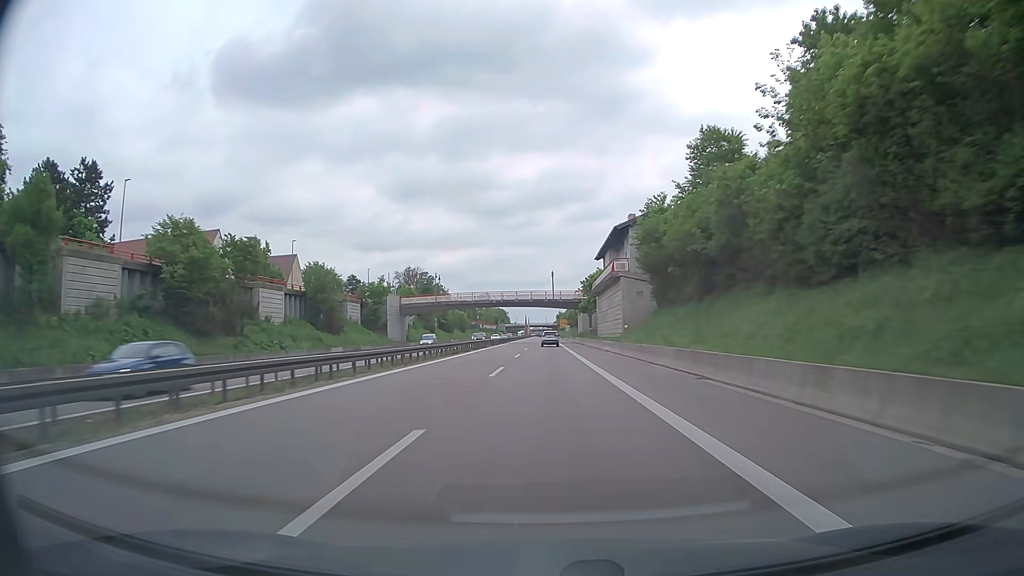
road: trunk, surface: asphalt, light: Day
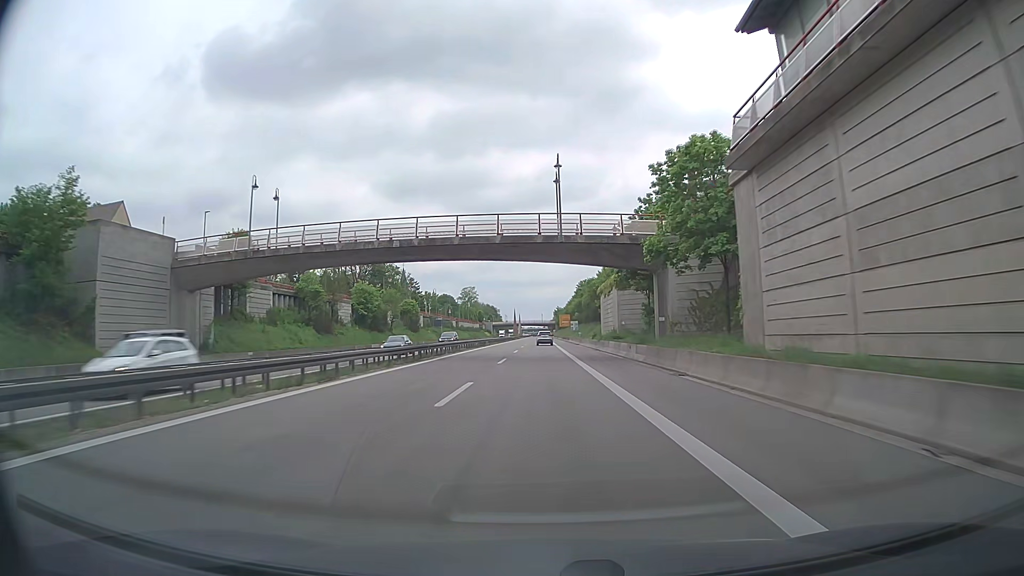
(+0.4, +63.0) m; +1°
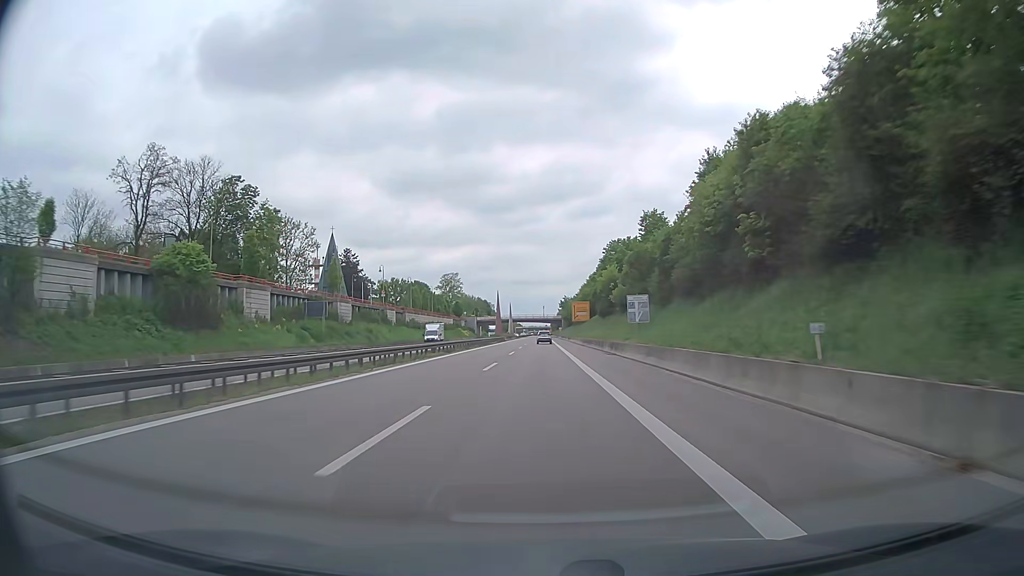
(-0.3, +78.3) m; 0°
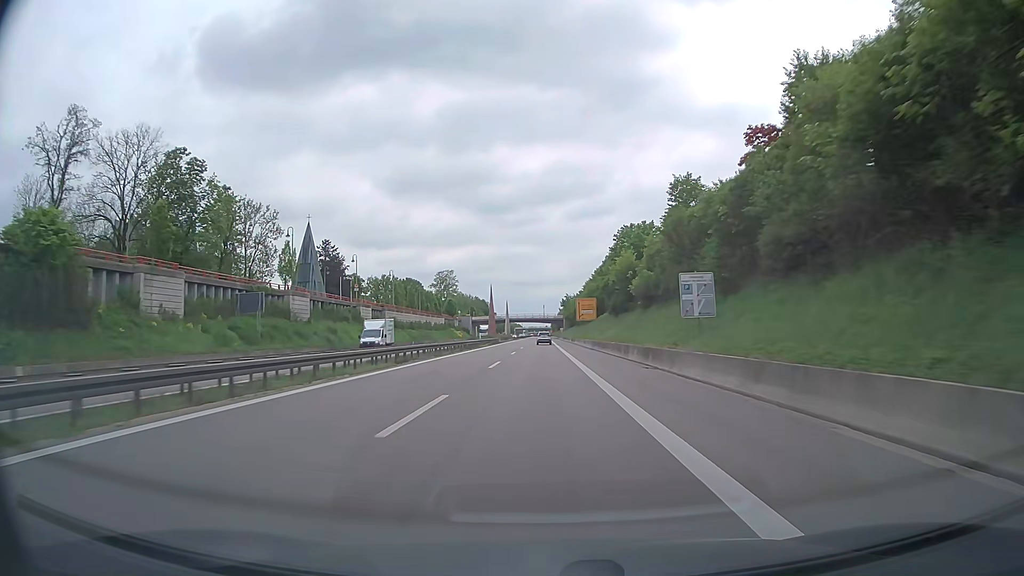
(0.0, +15.6) m; 0°
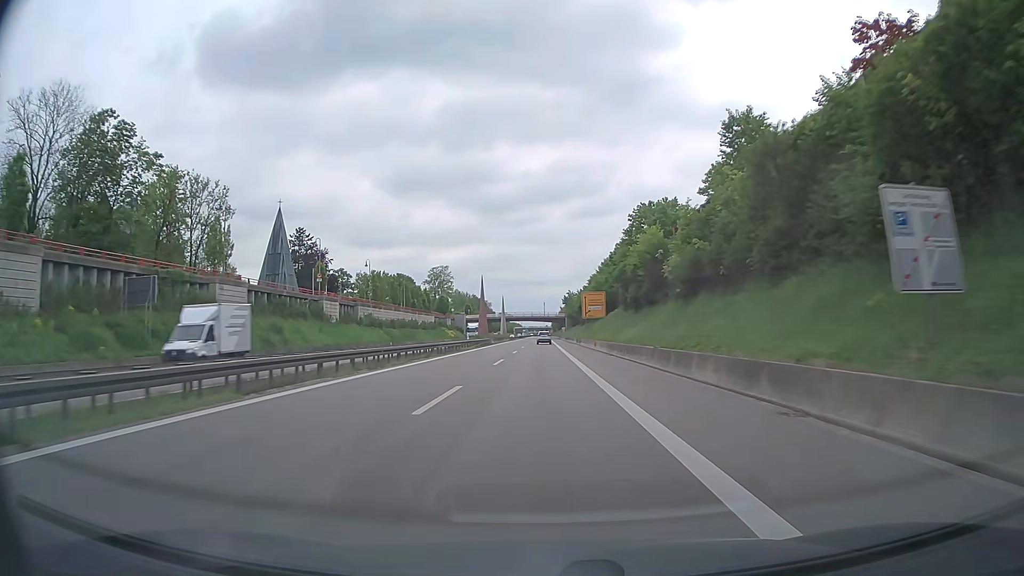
(+0.1, +15.6) m; 0°
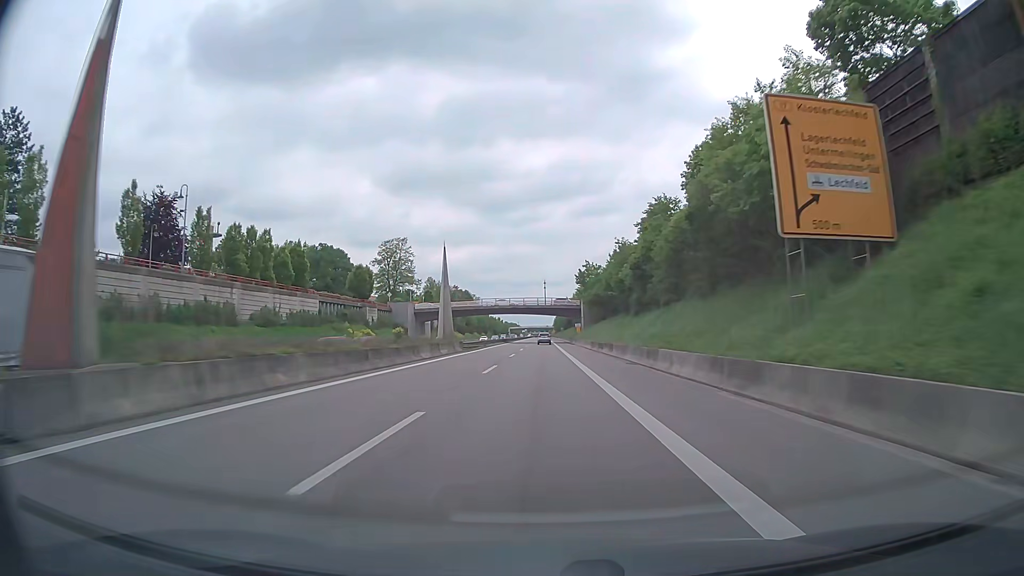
(+0.1, +77.9) m; 0°
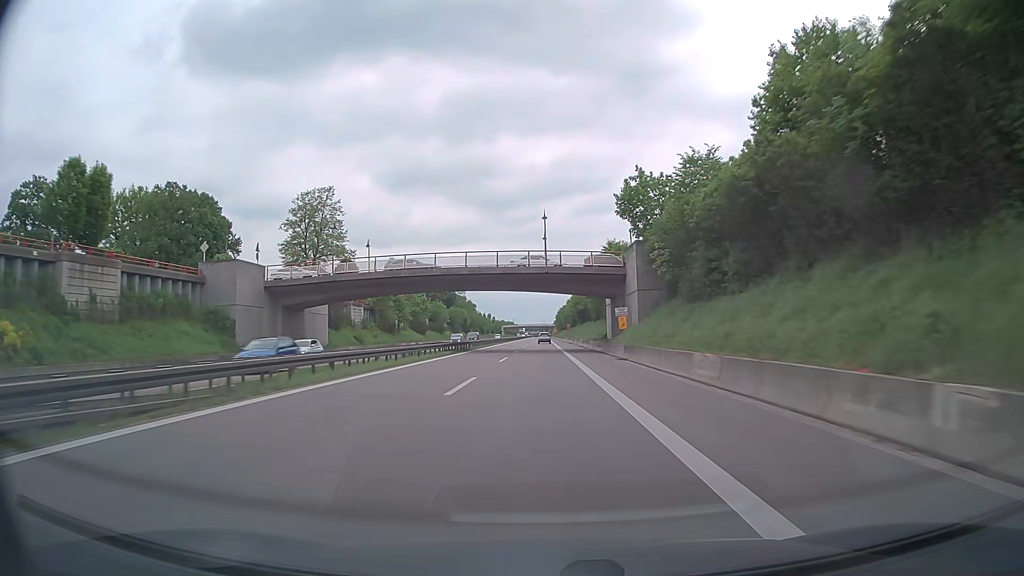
(0.0, +63.1) m; 0°
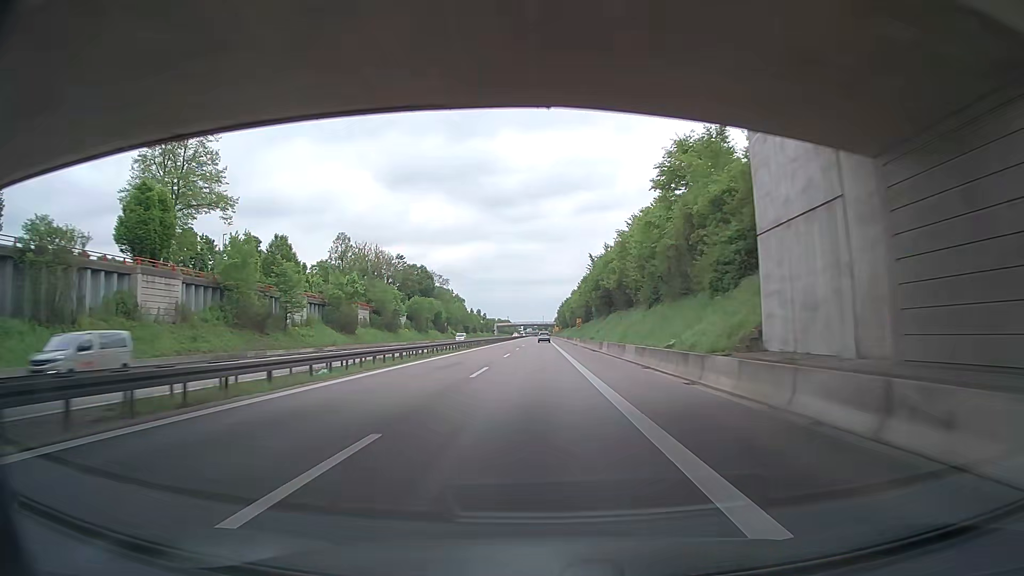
(+0.2, +48.0) m; 0°
(0, +10) (0, +20) (0, +30) (0, +40) (0, +50) (0, +60) (0, +70) (0, +80) (0, +90) (0, +100) m
